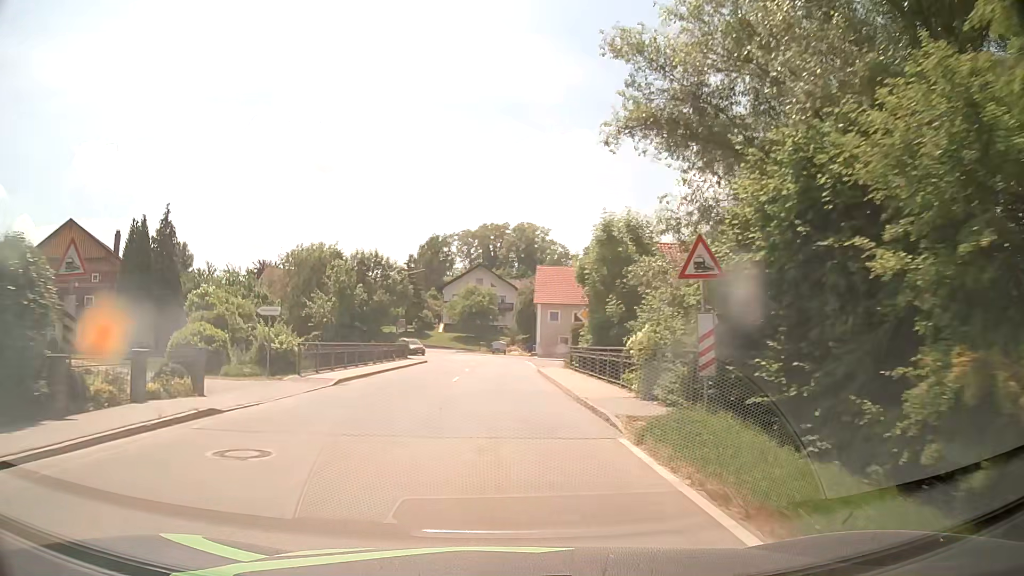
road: secondary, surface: asphalt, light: Day
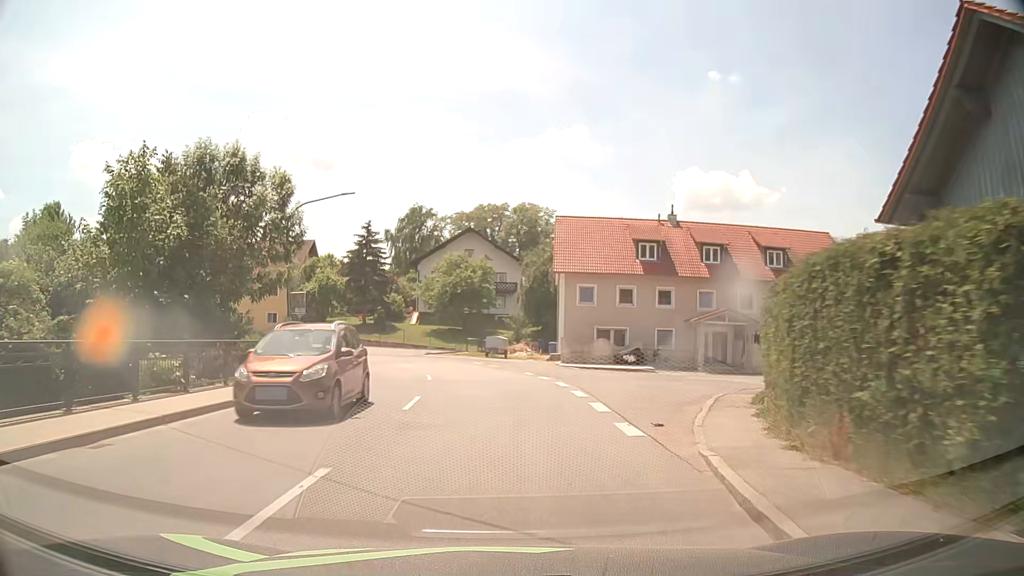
(-0.1, +29.2) m; 0°
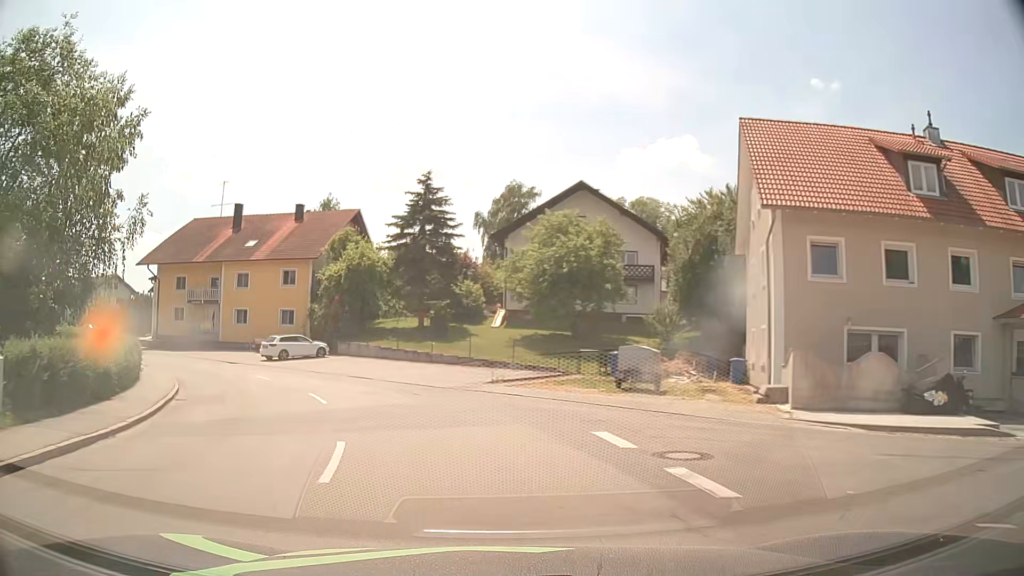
(-1.0, +24.5) m; -9°
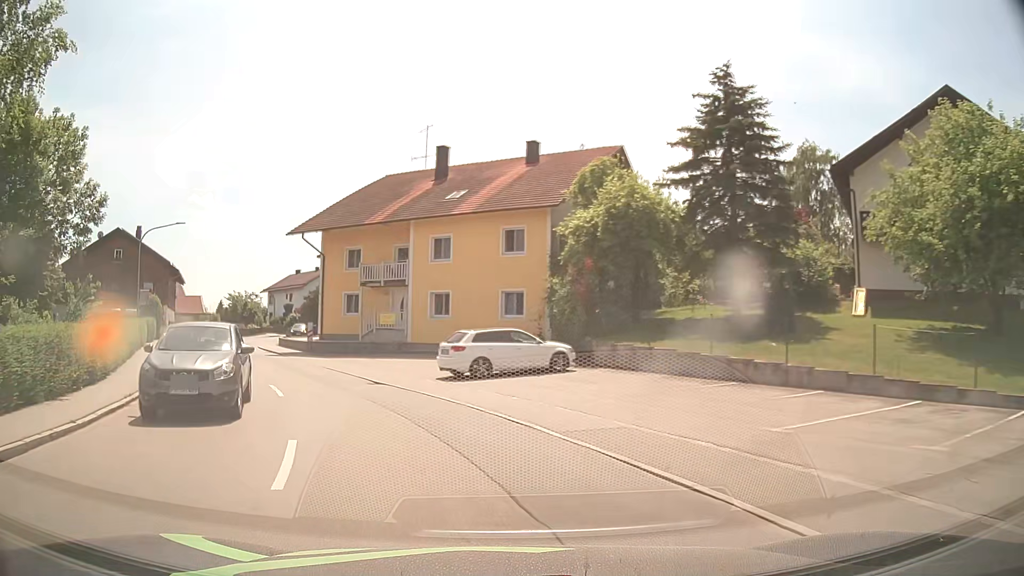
(-3.6, +18.5) m; -22°
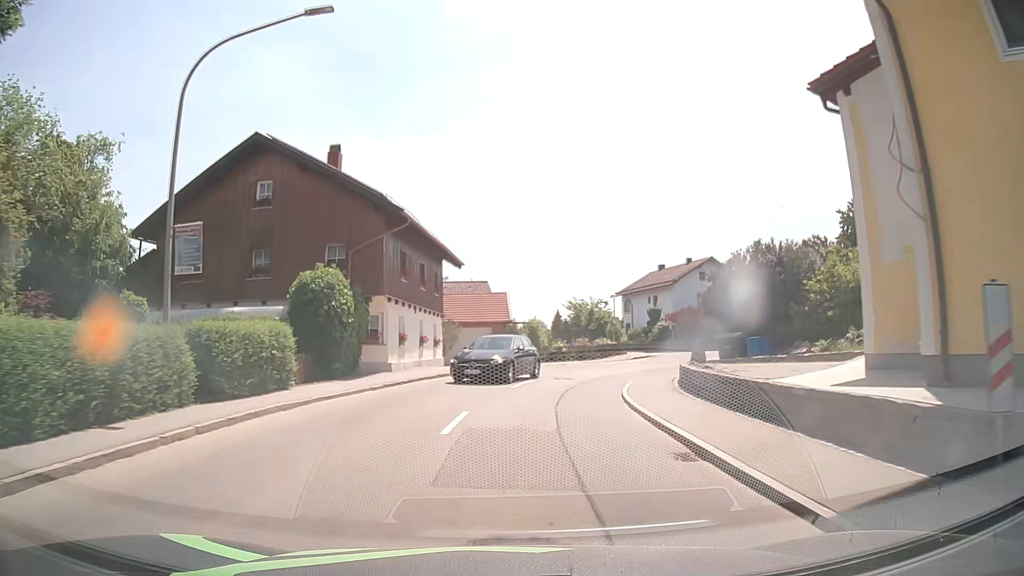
(-11.3, +29.6) m; -31°
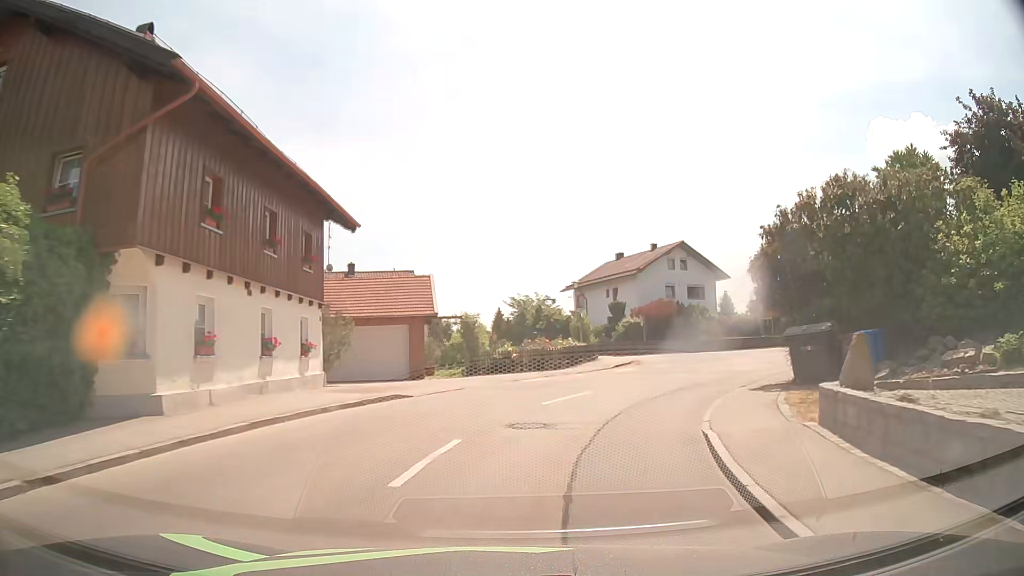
(+0.5, +12.4) m; +5°
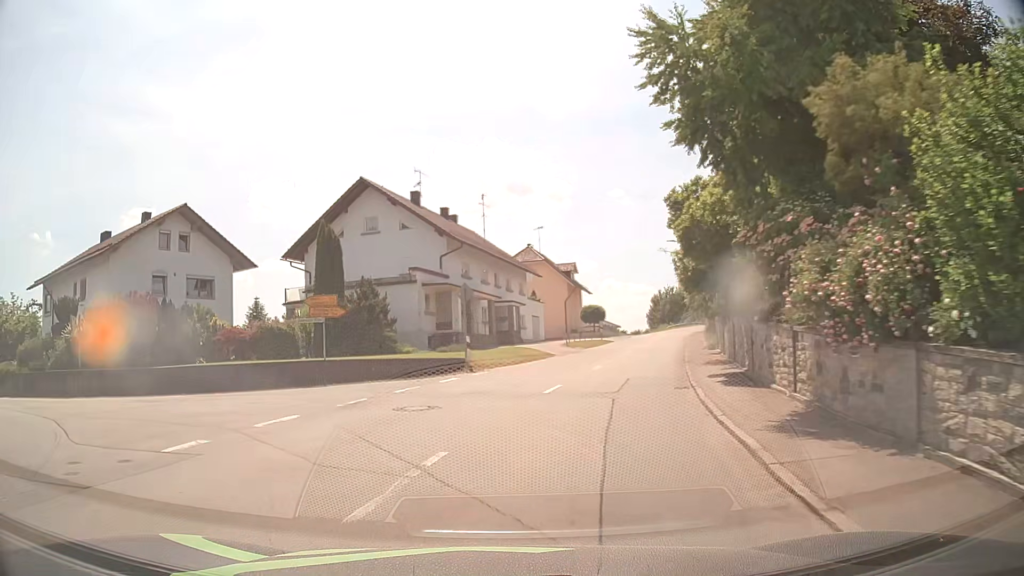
(+8.1, +23.8) m; +39°
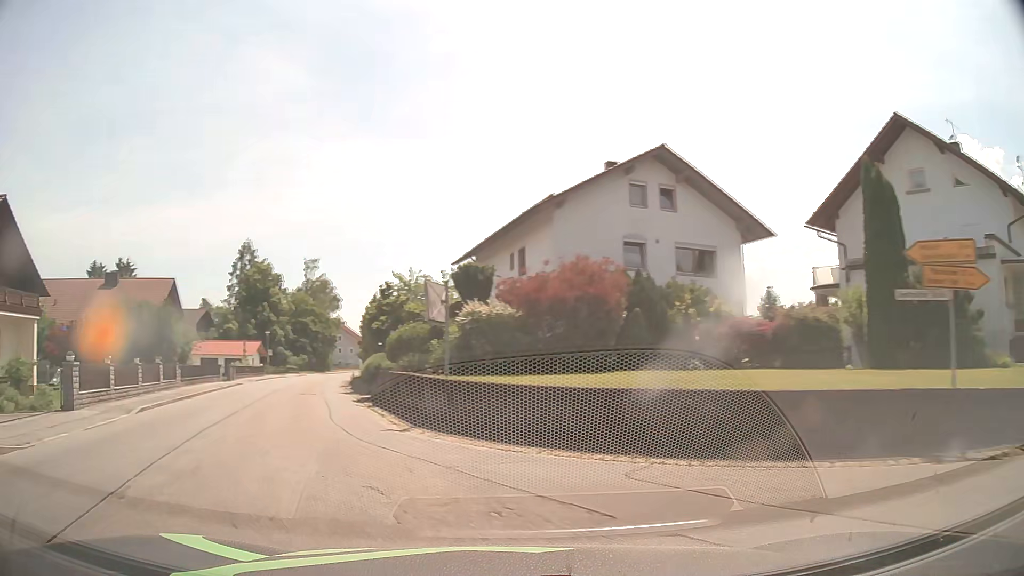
(-3.8, +11.9) m; -42°
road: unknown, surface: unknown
(-2, +10) (-6, +19) (-9, +29) (-12, +38) (-14, +48) (-17, +57) (-19, +67) (-21, +77) (-23, +87) (-24, +97) m
